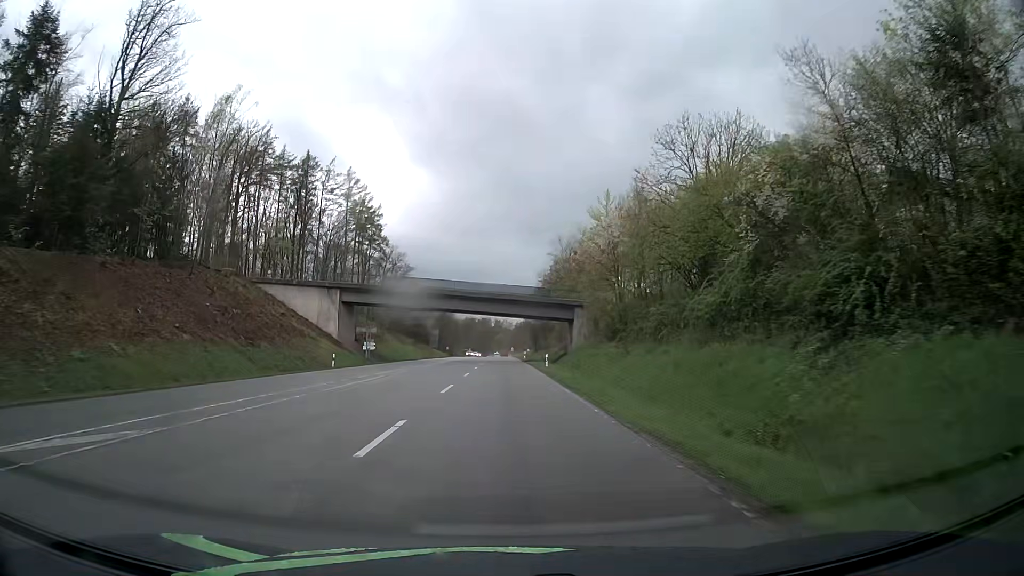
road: secondary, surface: asphalt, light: Day
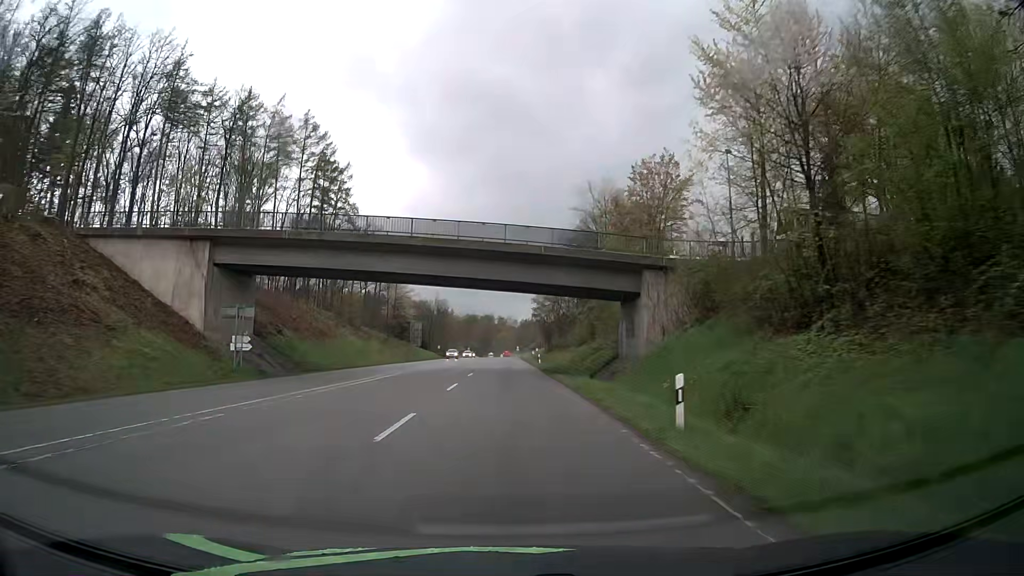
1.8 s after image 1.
(+0.1, +33.5) m; 0°
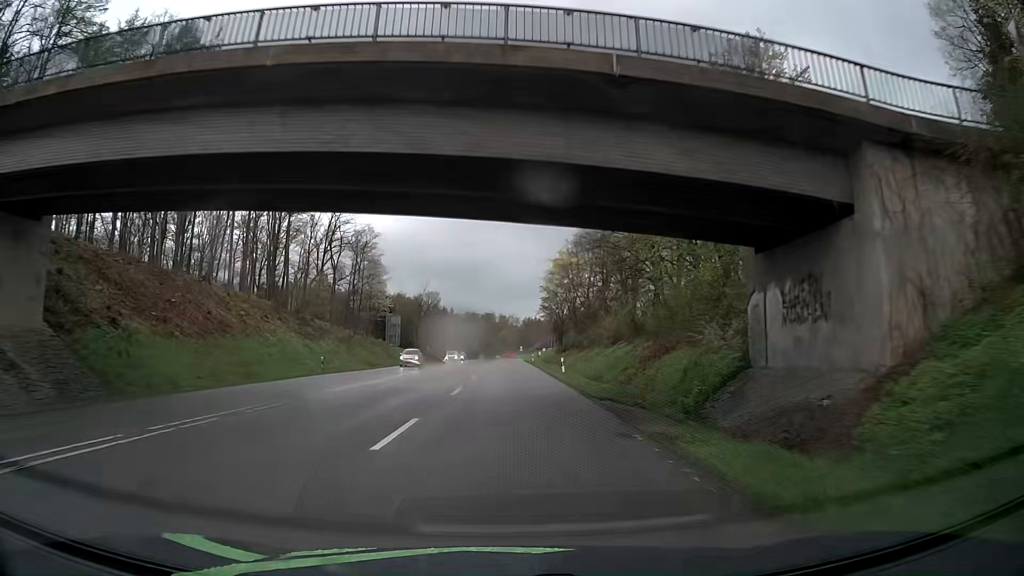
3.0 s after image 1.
(0.0, +23.9) m; 0°
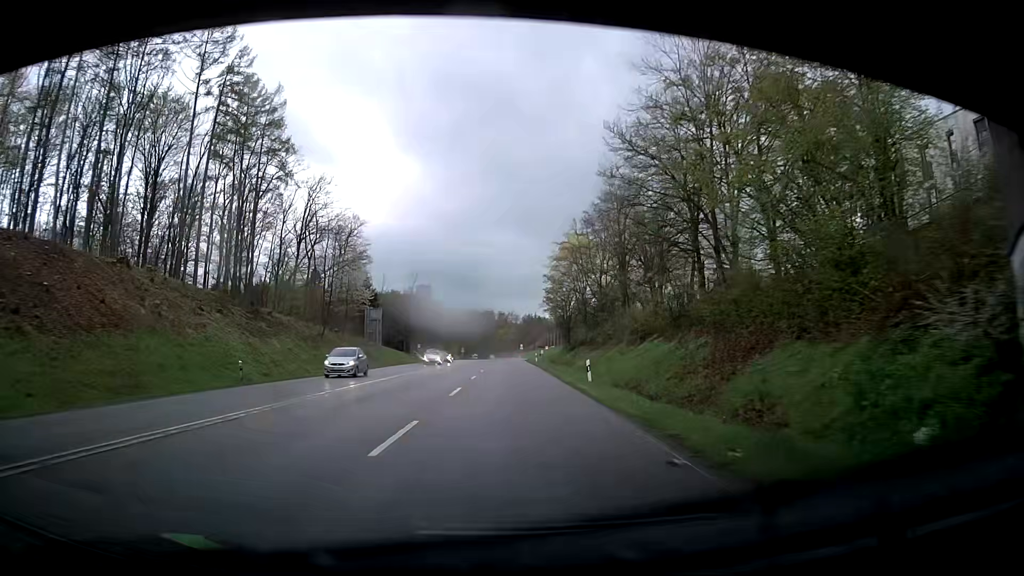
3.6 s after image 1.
(0.0, +12.4) m; 0°
